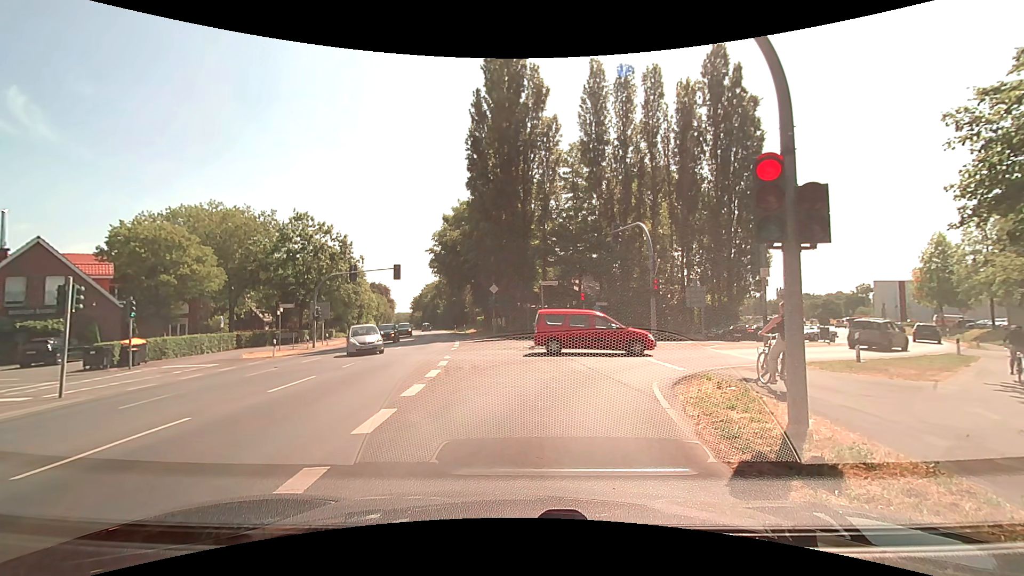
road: secondary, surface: asphalt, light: Day
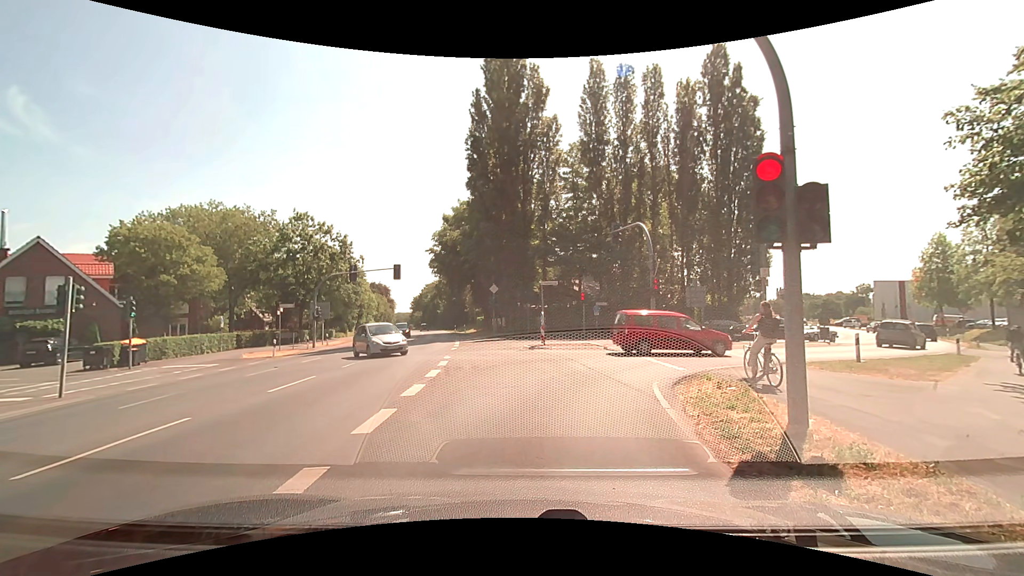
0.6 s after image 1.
(0.0, 0.0) m; 0°
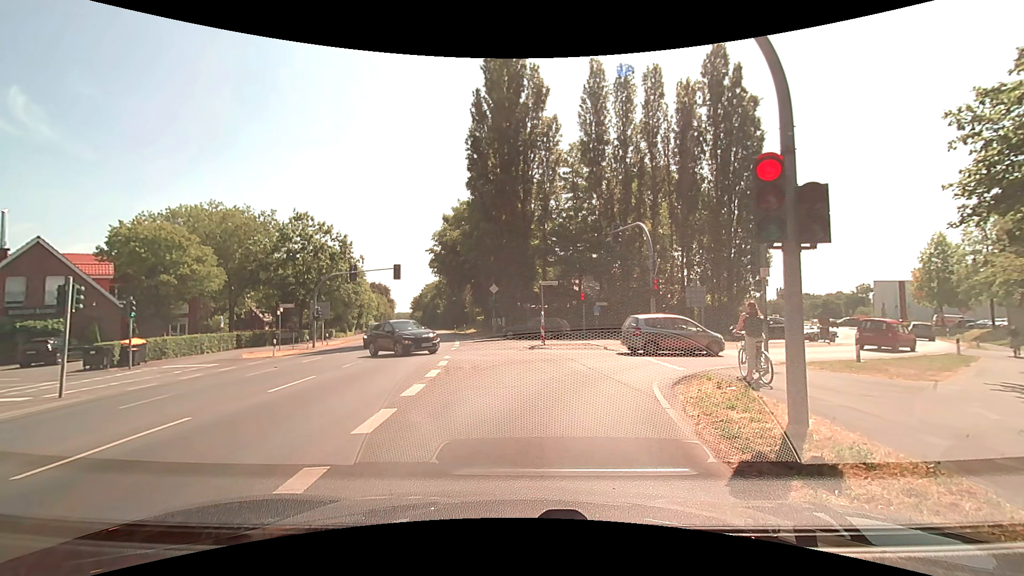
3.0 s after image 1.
(0.0, 0.0) m; 0°
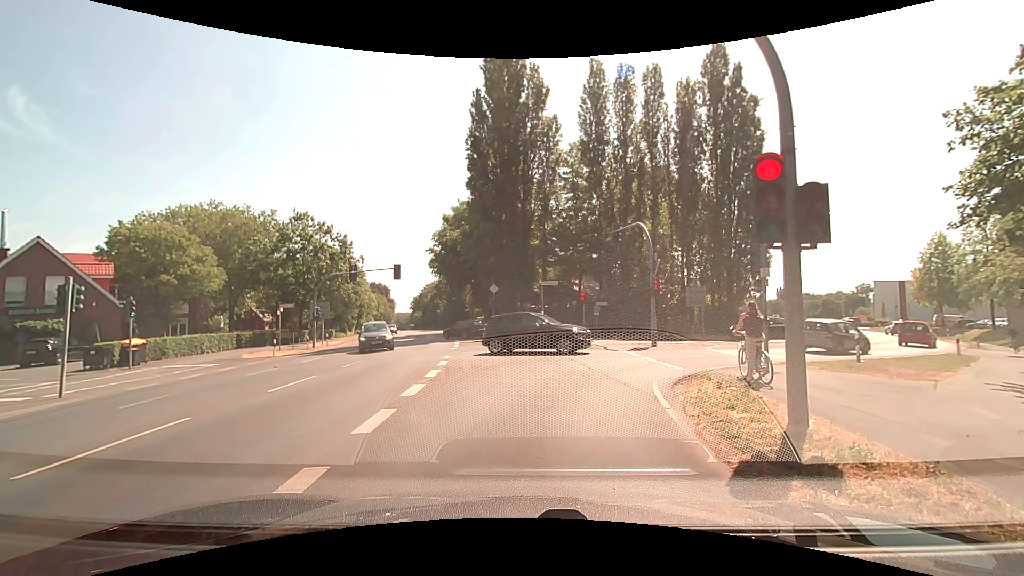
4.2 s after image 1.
(0.0, 0.0) m; 0°
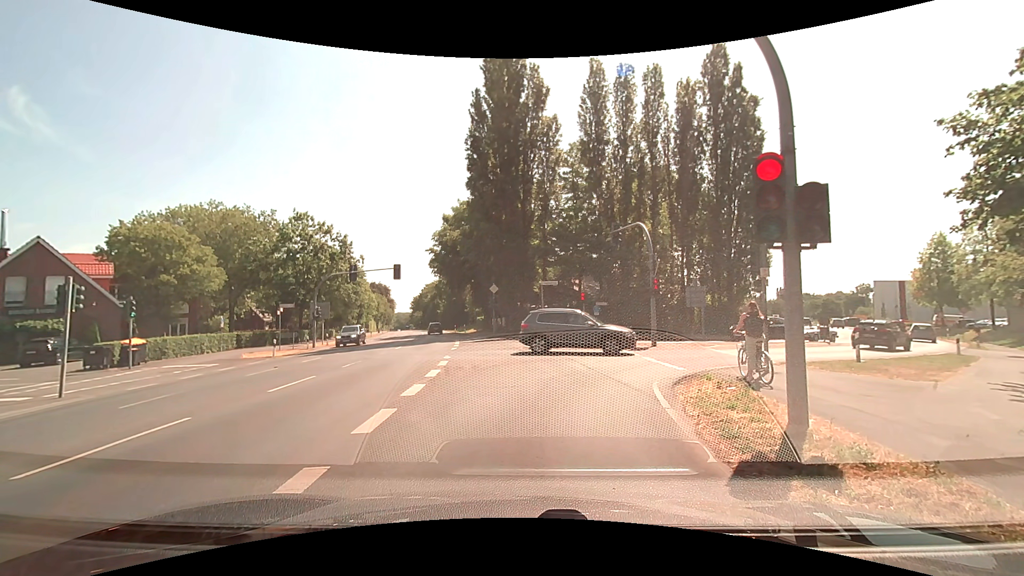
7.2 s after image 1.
(0.0, 0.0) m; 0°
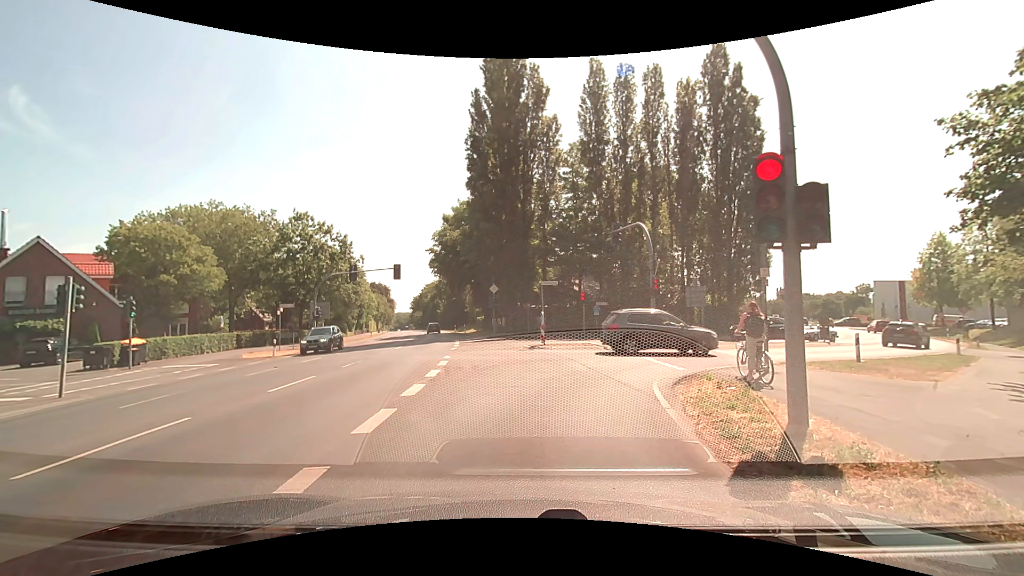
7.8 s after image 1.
(0.0, 0.0) m; 0°
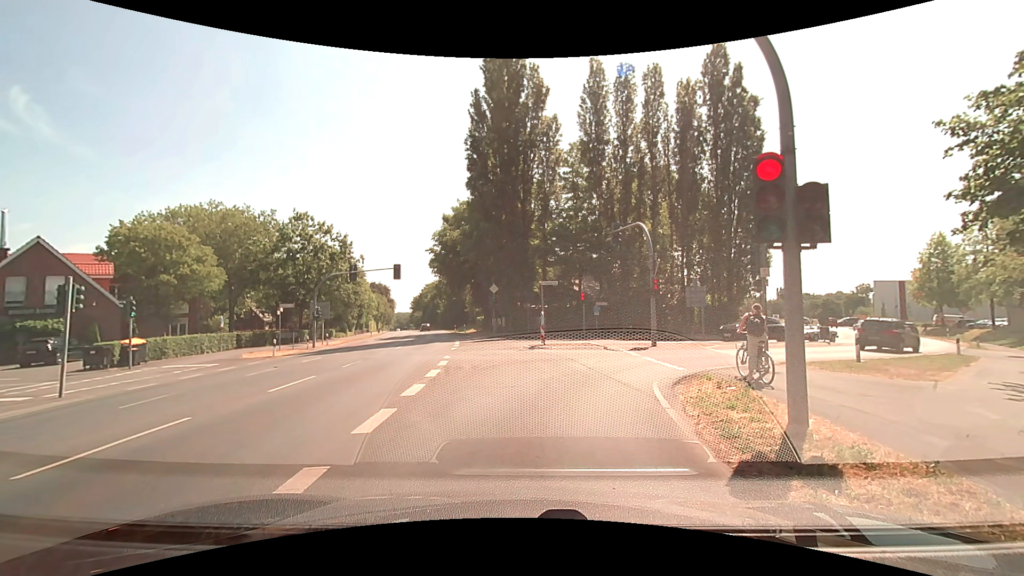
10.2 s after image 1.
(0.0, 0.0) m; 0°
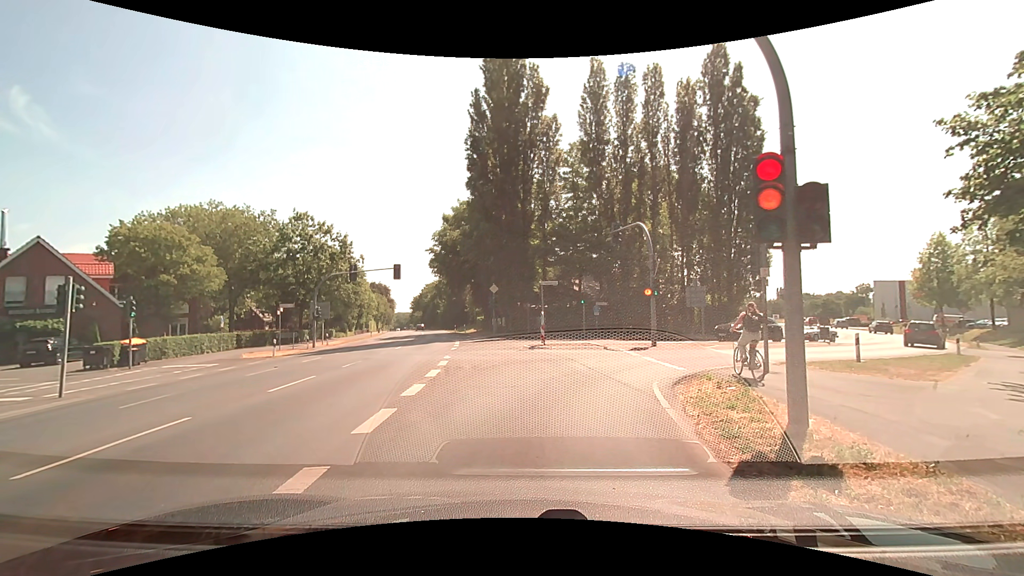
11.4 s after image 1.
(0.0, 0.0) m; 0°
(0, +10) (+4, +19) (+12, +24) (+21, +30) (+28, +36) (+35, +44) (+40, +52) (+45, +61) (+49, +70) (+53, +79) m
